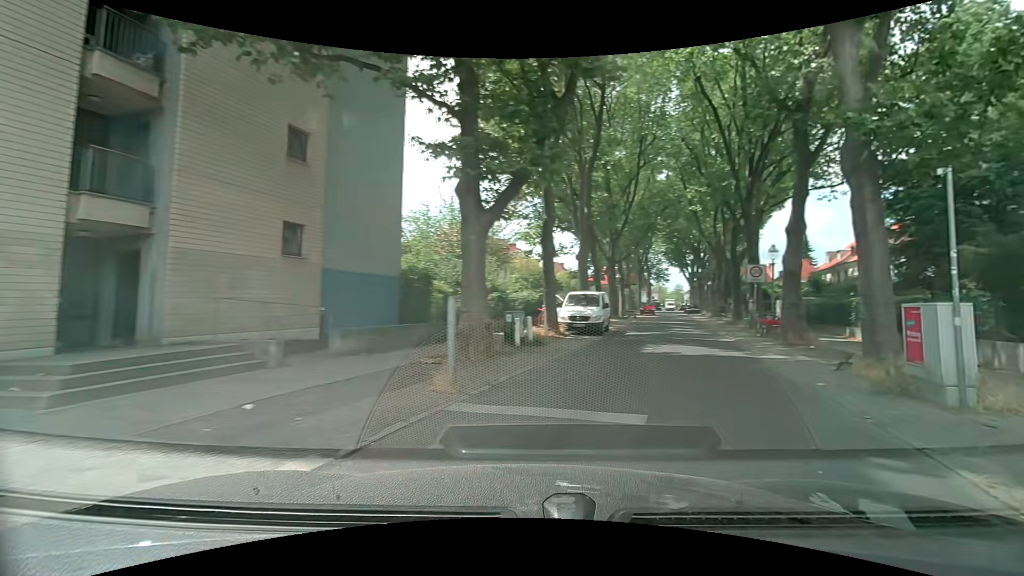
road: residential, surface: asphalt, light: Day
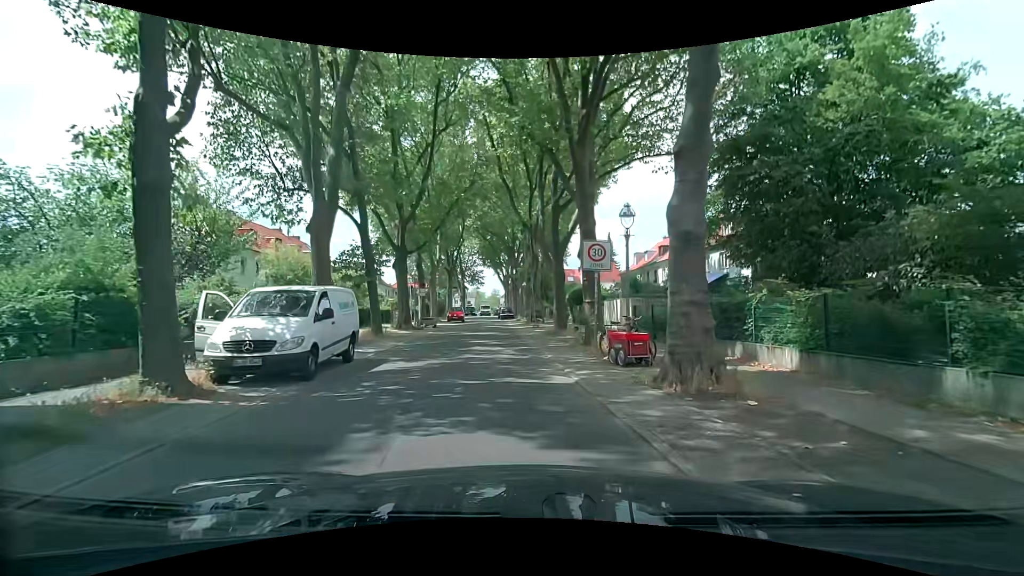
(+4.0, +10.9) m; +24°
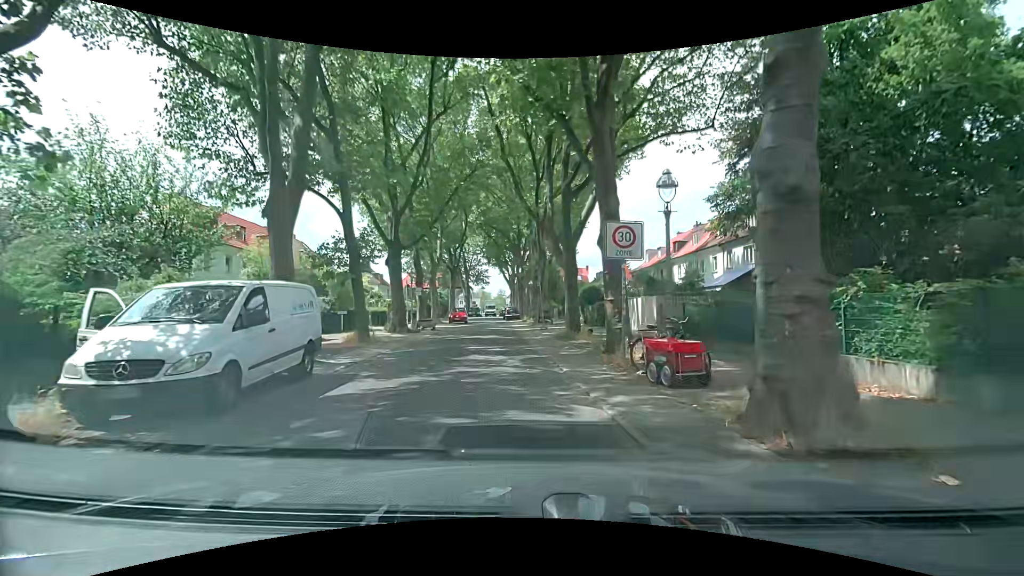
(0.0, +3.1) m; -1°
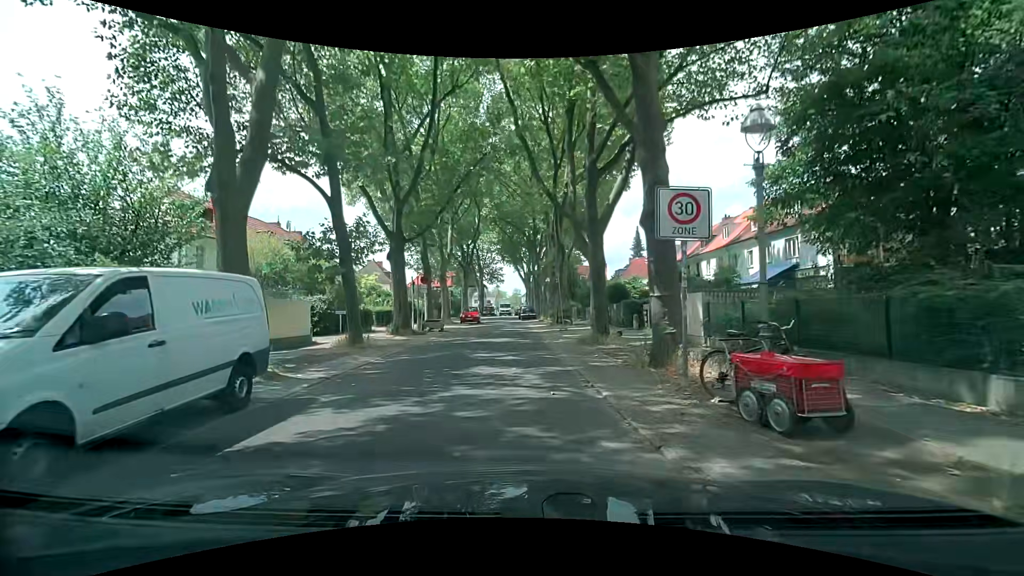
(0.0, +3.0) m; -1°
